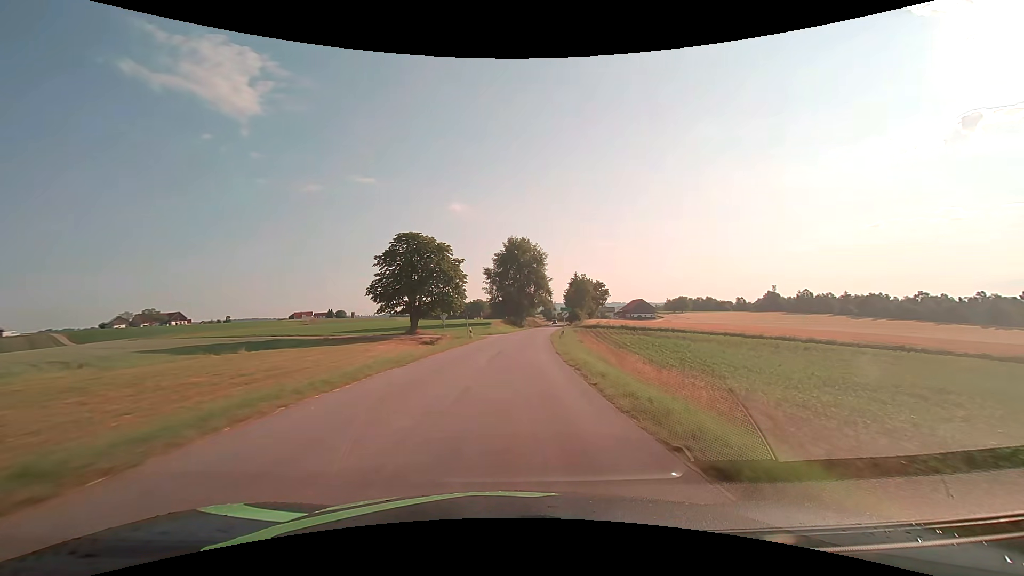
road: tertiary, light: Day
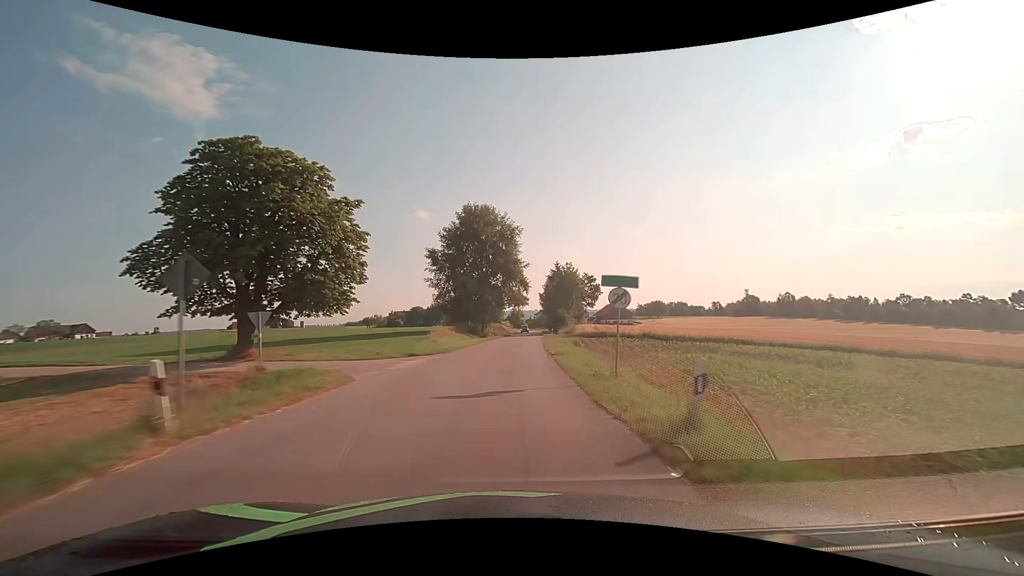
(+1.1, +32.1) m; +4°
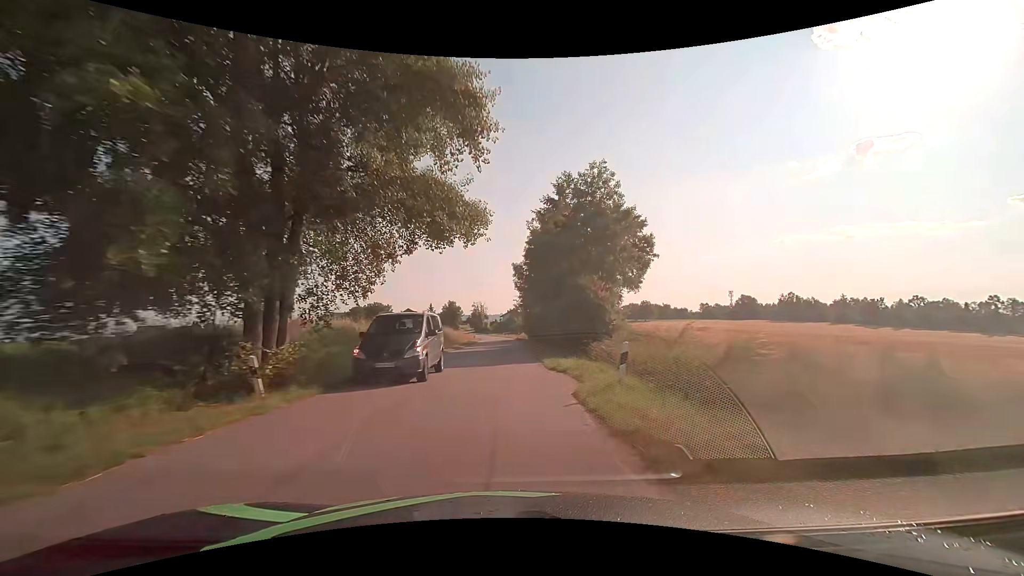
(+2.7, +53.3) m; +4°
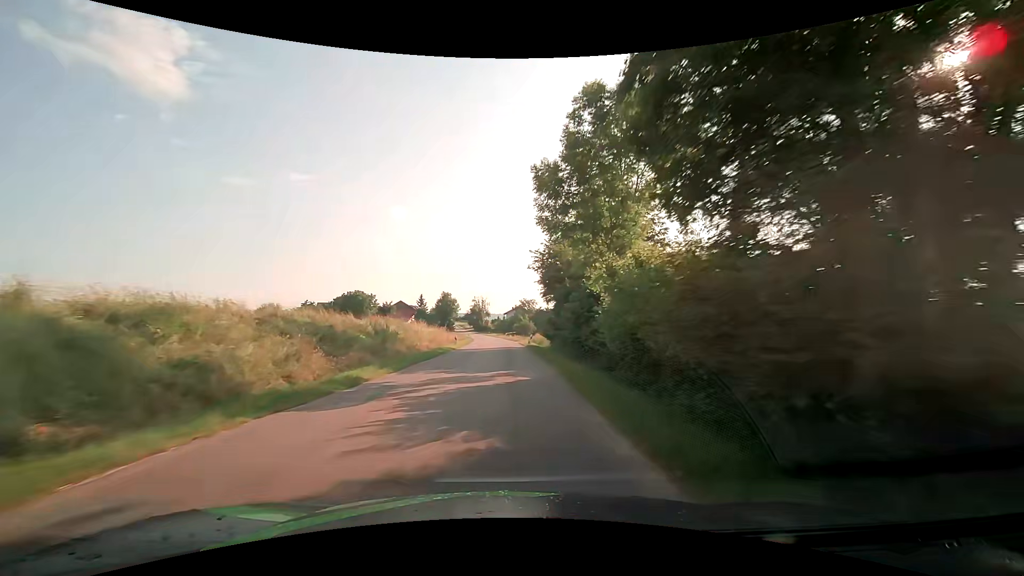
(-0.1, +32.2) m; -1°
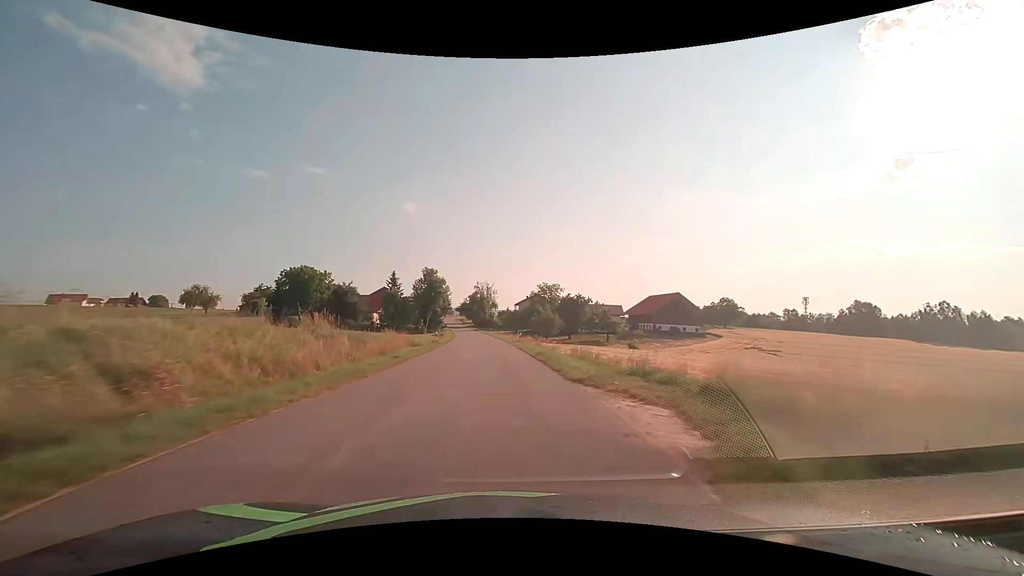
(-0.2, +53.7) m; -1°
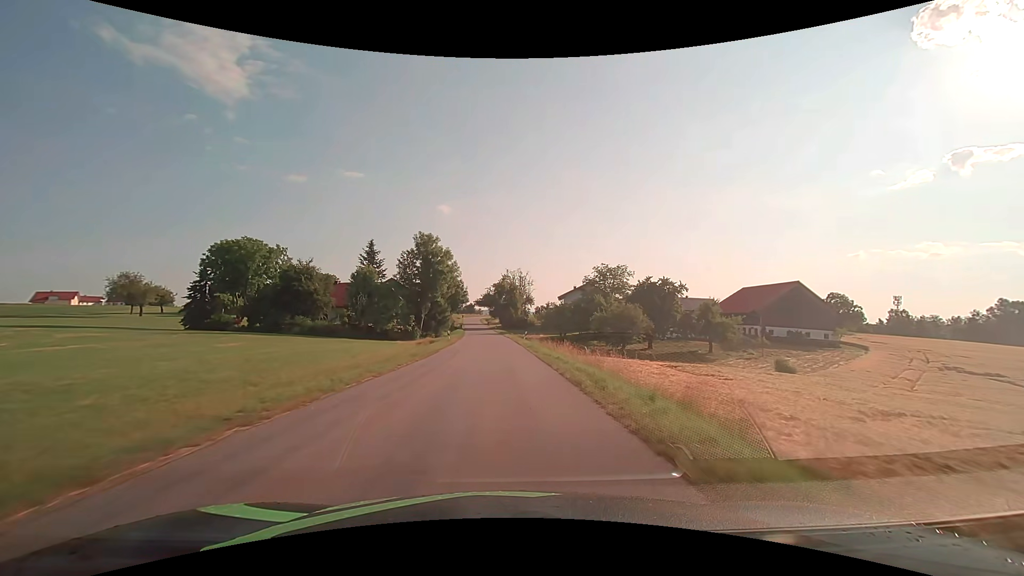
(-1.5, +42.1) m; -4°
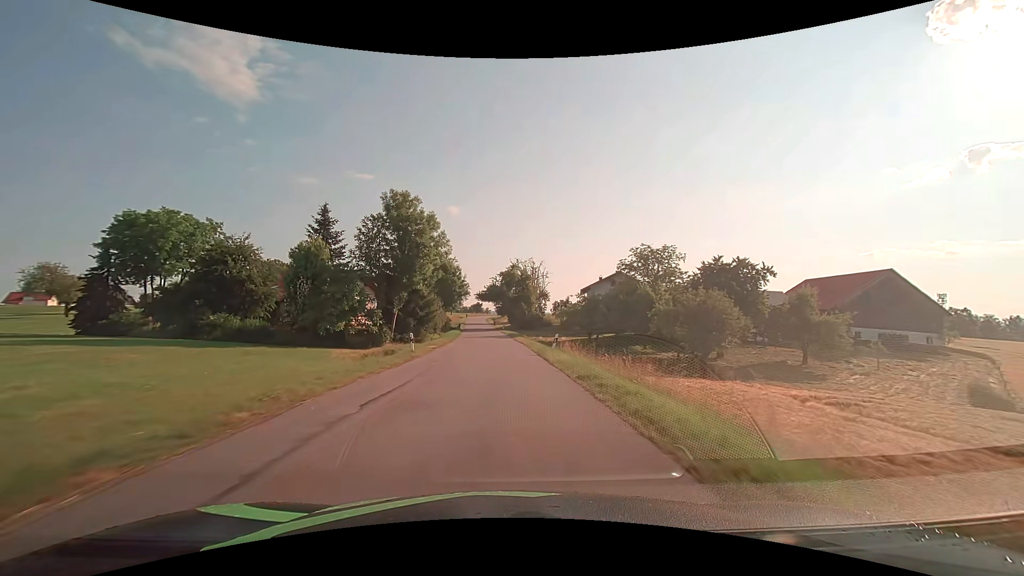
(-0.2, +21.3) m; -1°
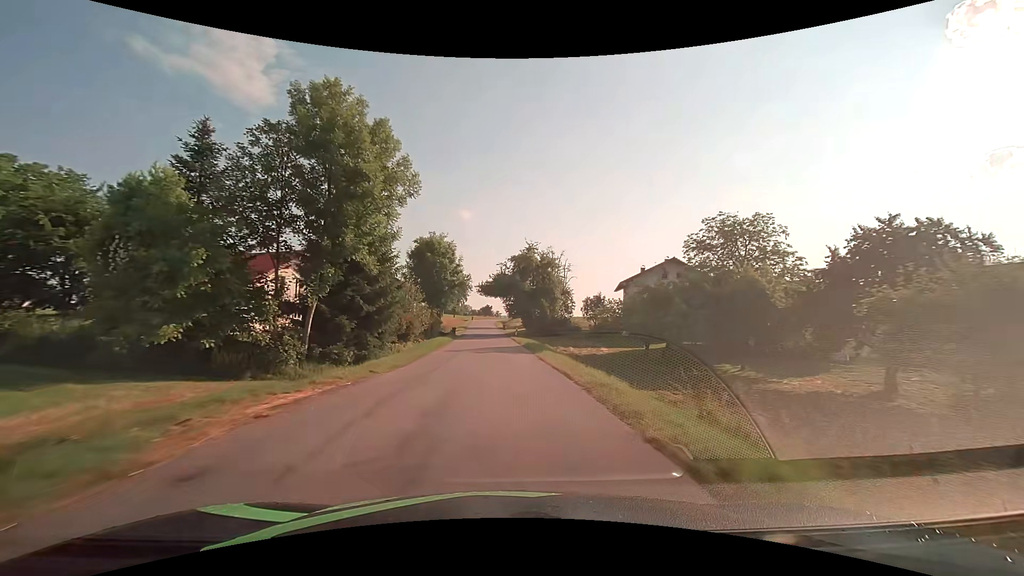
(-0.3, +21.9) m; -1°
(0, +10) (0, +20) (-1, +30) (-1, +40) (-1, +50) (-2, +60) (-3, +70) (-3, +80) (-4, +90) (-4, +100) m
